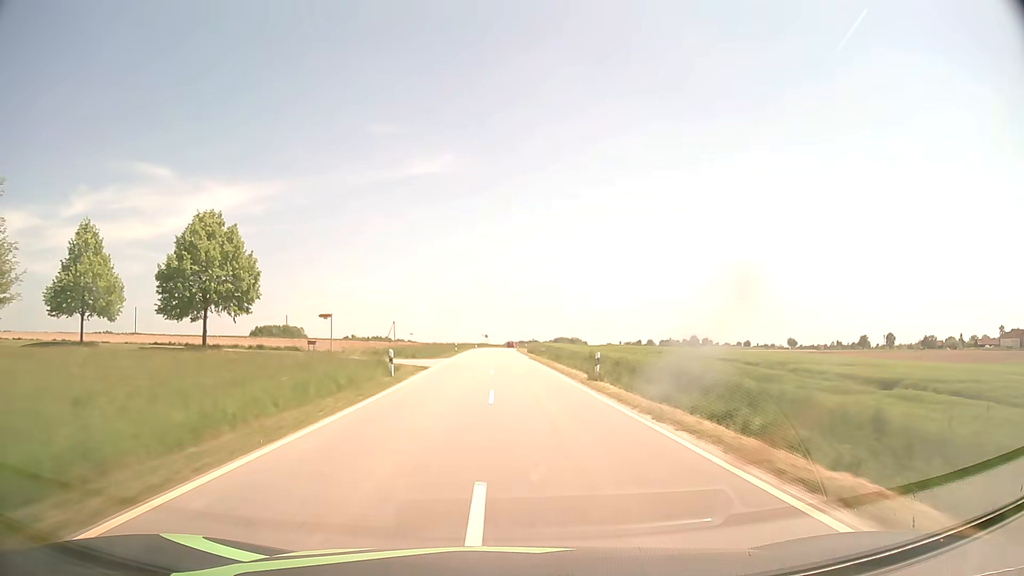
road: tertiary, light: Day
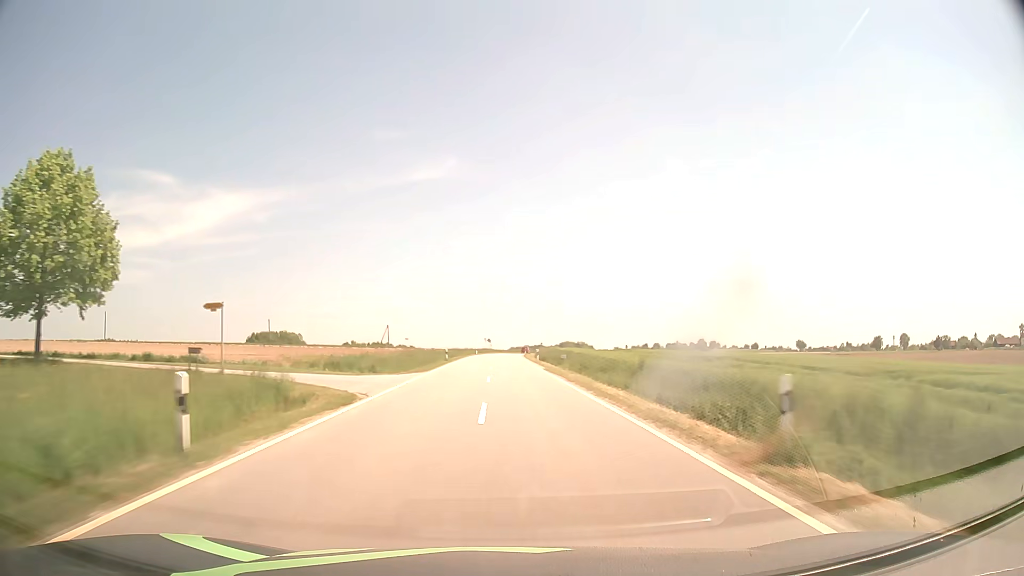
(-0.1, +15.7) m; 0°
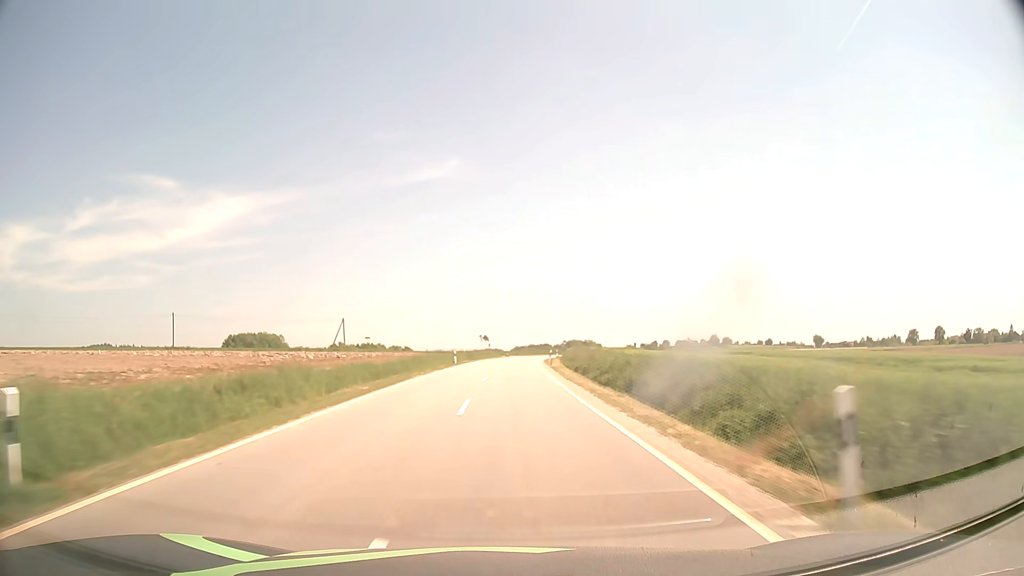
(-0.3, +47.1) m; 0°
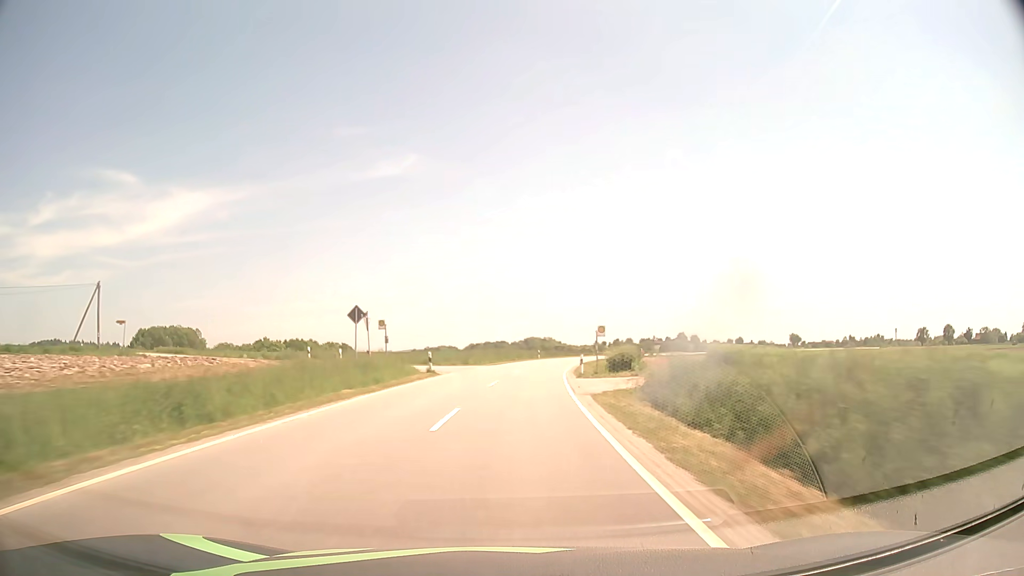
(+1.4, +63.0) m; +3°
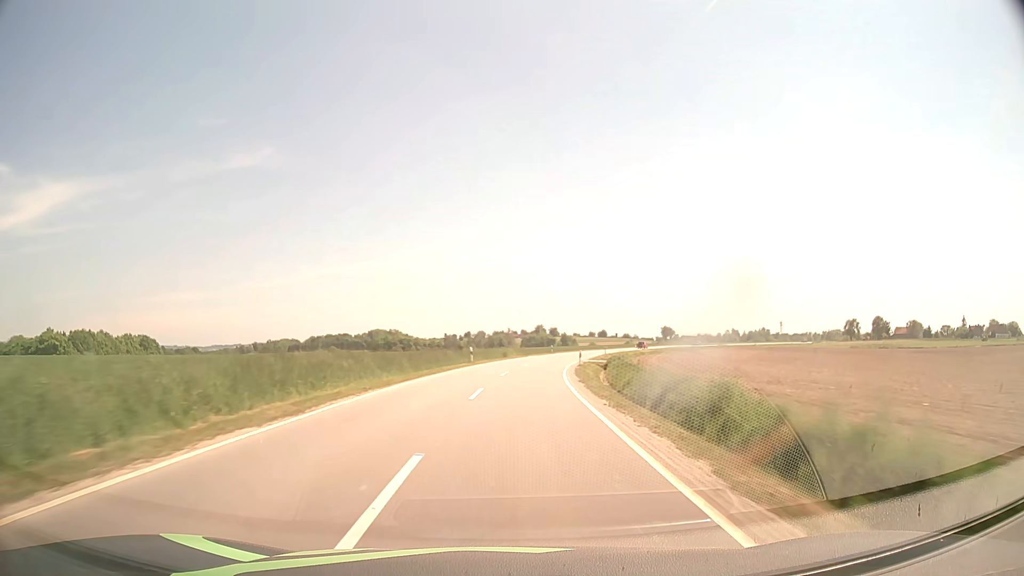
(+8.2, +78.5) m; +13°
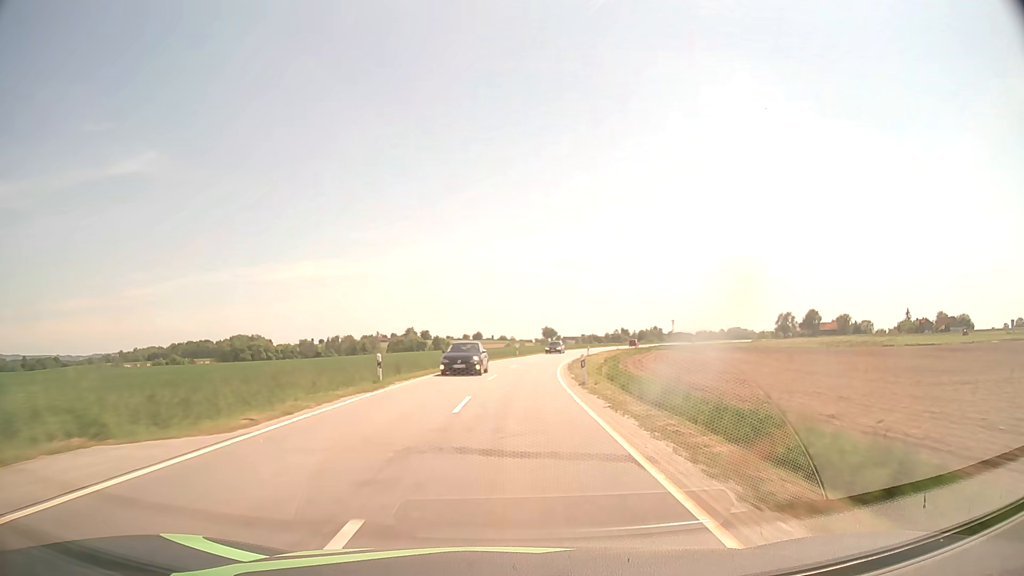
(+6.0, +63.1) m; +11°
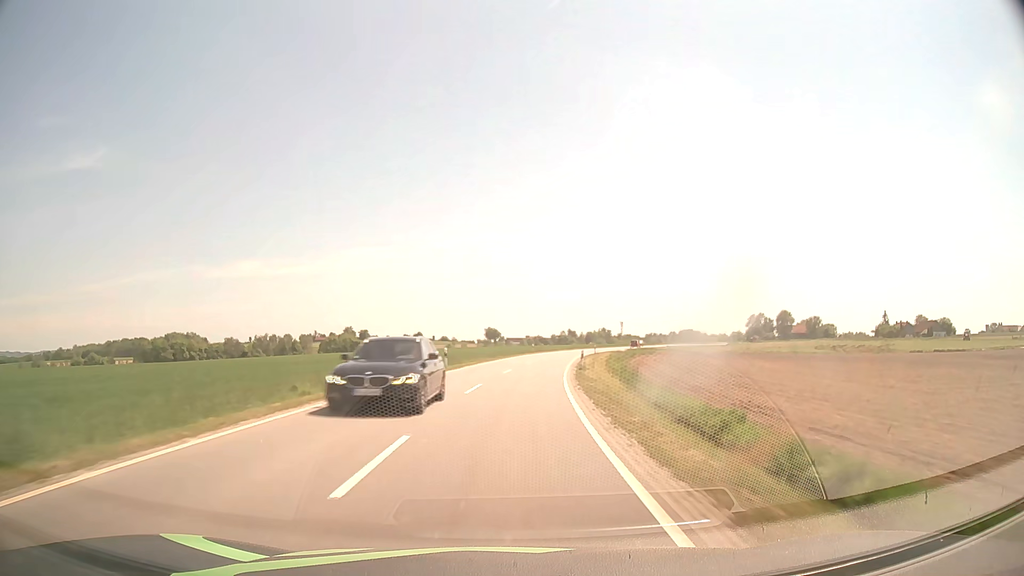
(+1.3, +31.7) m; +4°
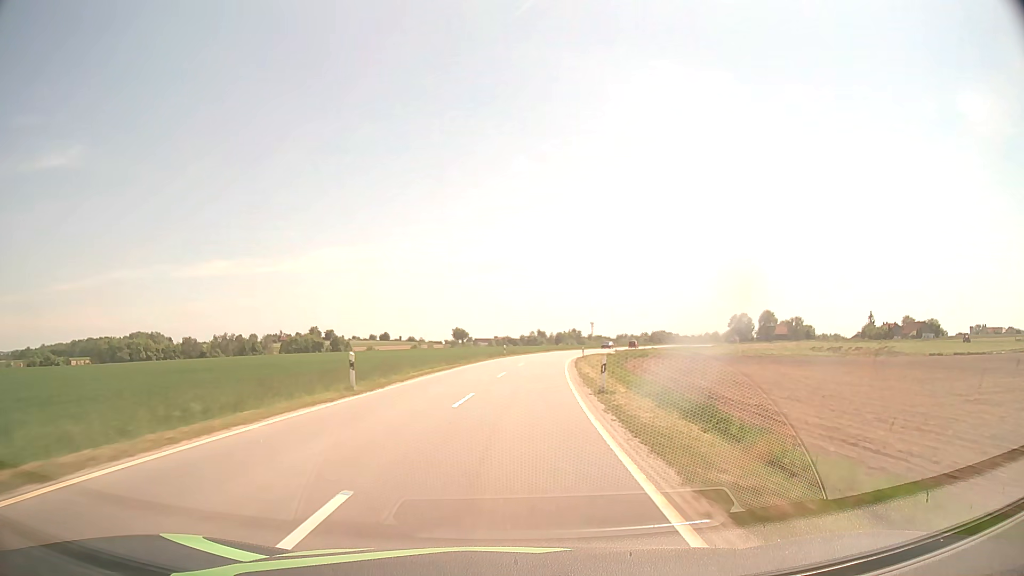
(+0.5, +15.8) m; +3°
(0, +10) (+1, +20) (+1, +30) (+2, +40) (+3, +50) (+5, +60) (+7, +70) (+9, +79) (+11, +89) (+14, +99) m
